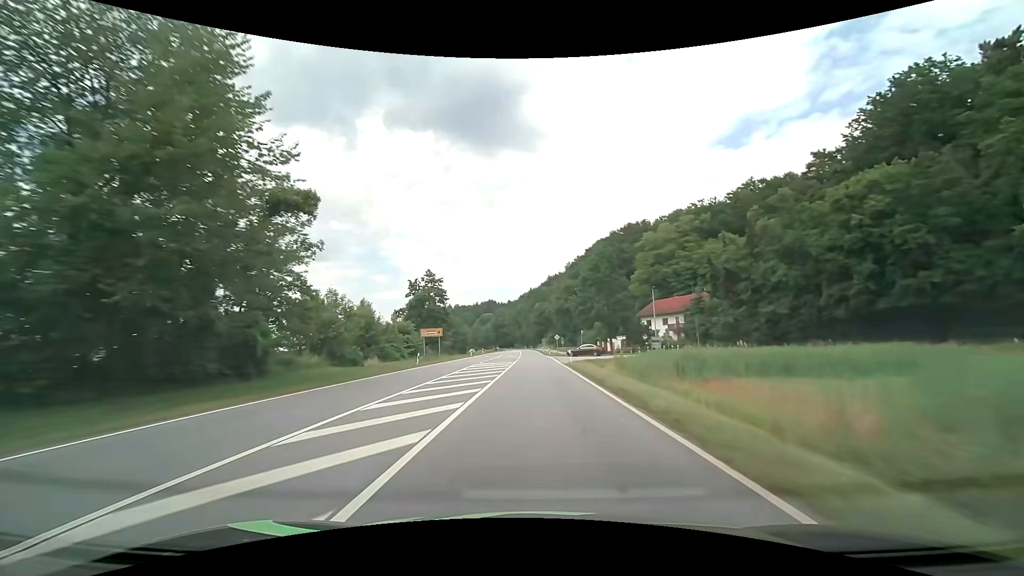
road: primary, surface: asphalt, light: Day
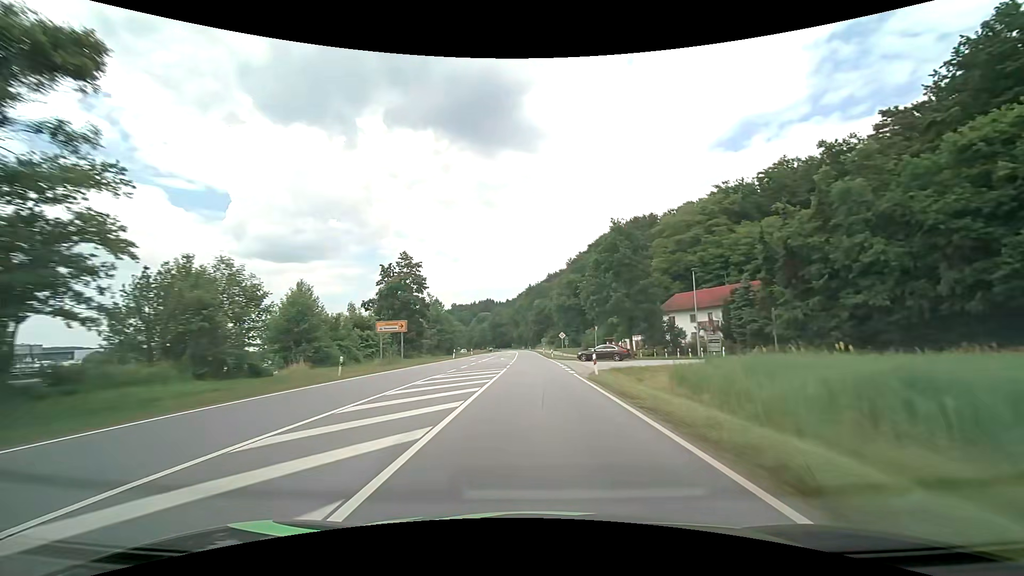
(0.0, +15.8) m; 0°
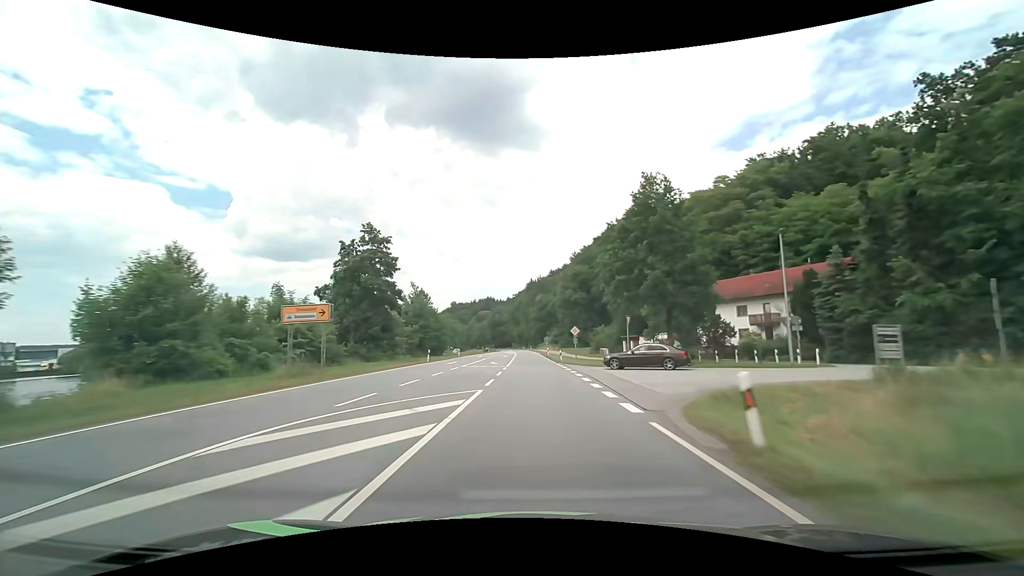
(0.0, +15.8) m; 0°
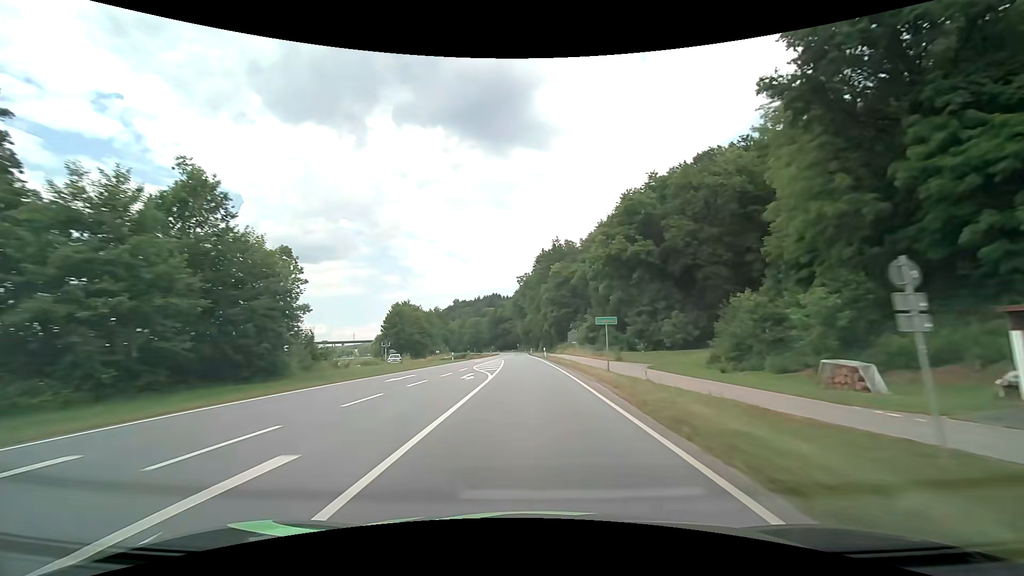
(-0.5, +63.2) m; -1°
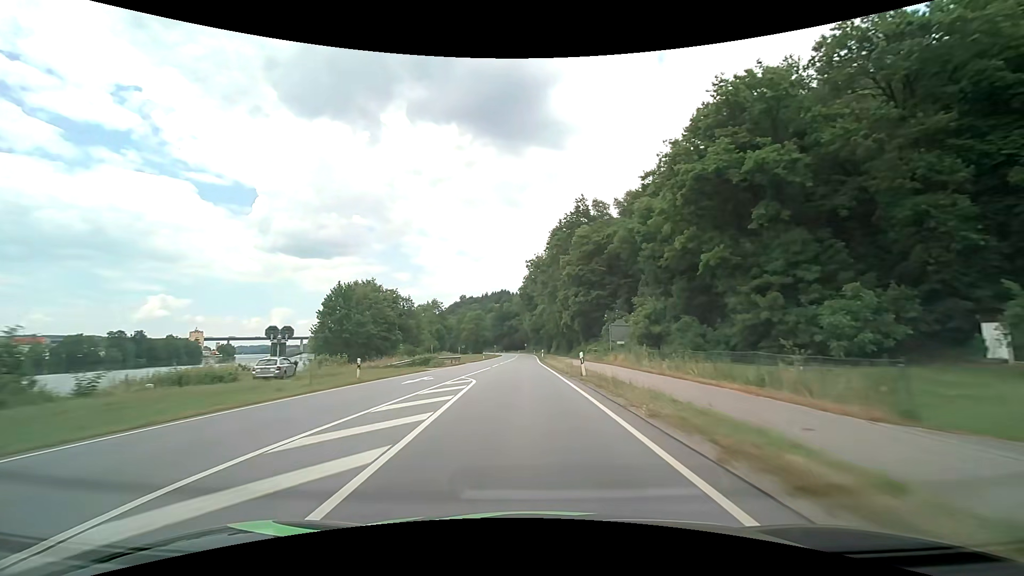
(-0.3, +31.5) m; -1°
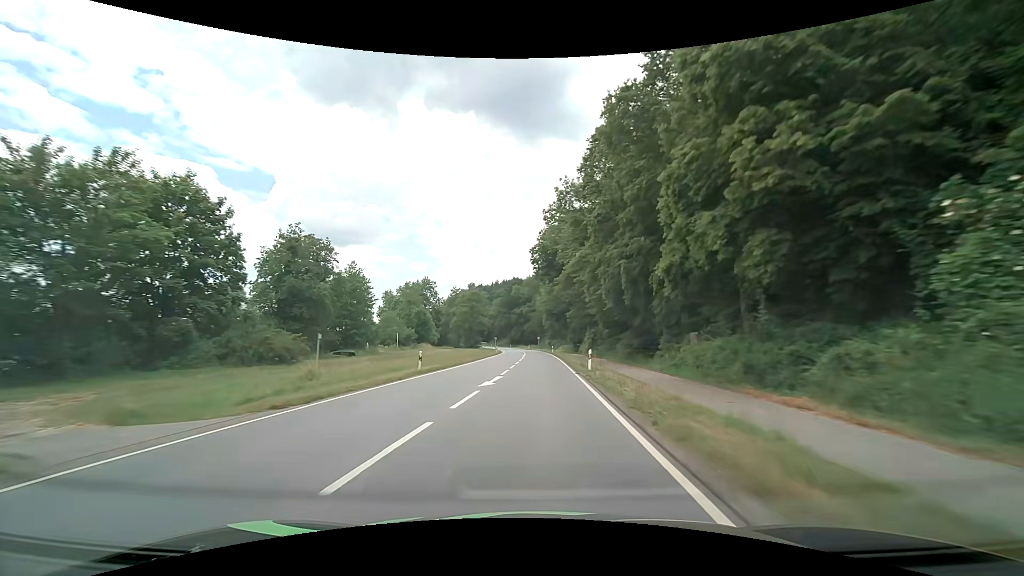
(-0.7, +45.7) m; -1°
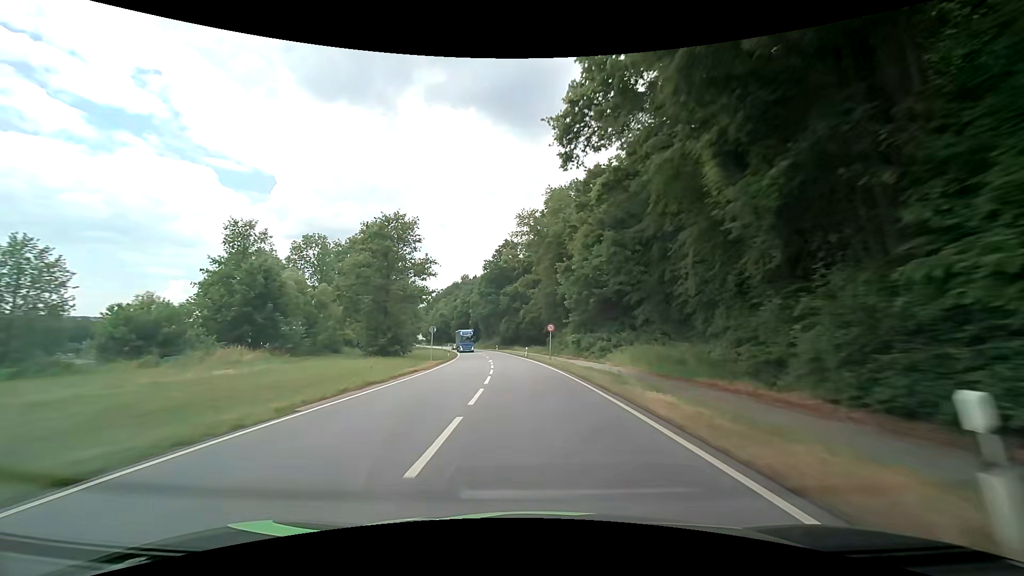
(+0.3, +71.1) m; 0°
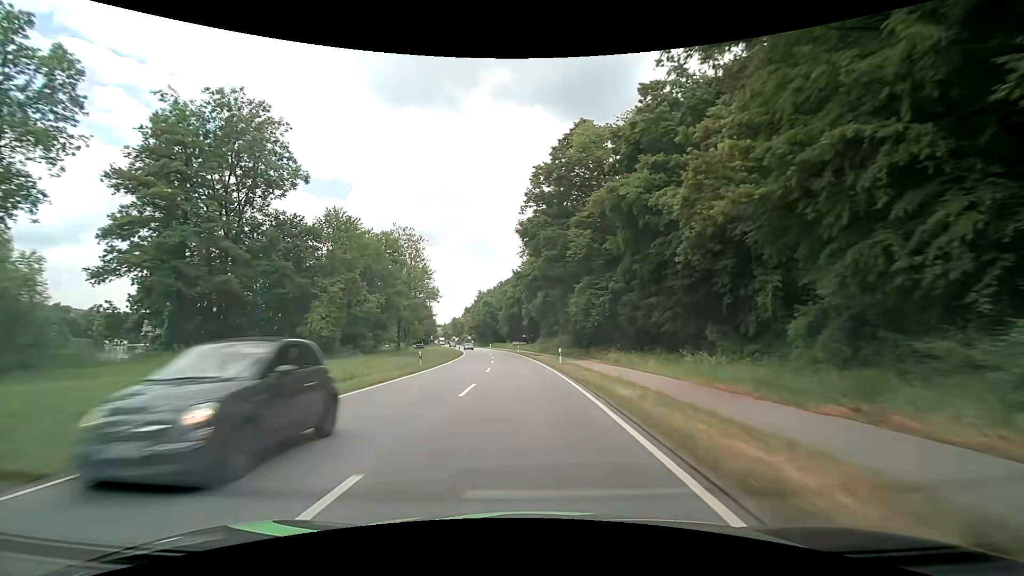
(-4.0, +64.3) m; -8°
(0, +10) (0, +20) (-1, +30) (-2, +40) (-3, +50) (-4, +60) (-5, +70) (-6, +80) (-8, +90) (-9, +99) m
